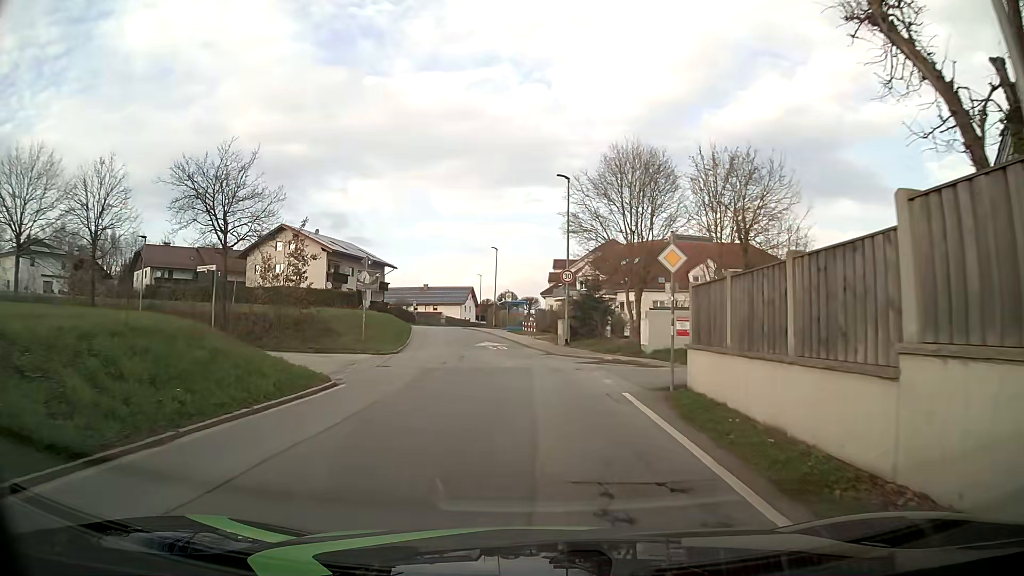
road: tertiary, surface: asphalt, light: Day
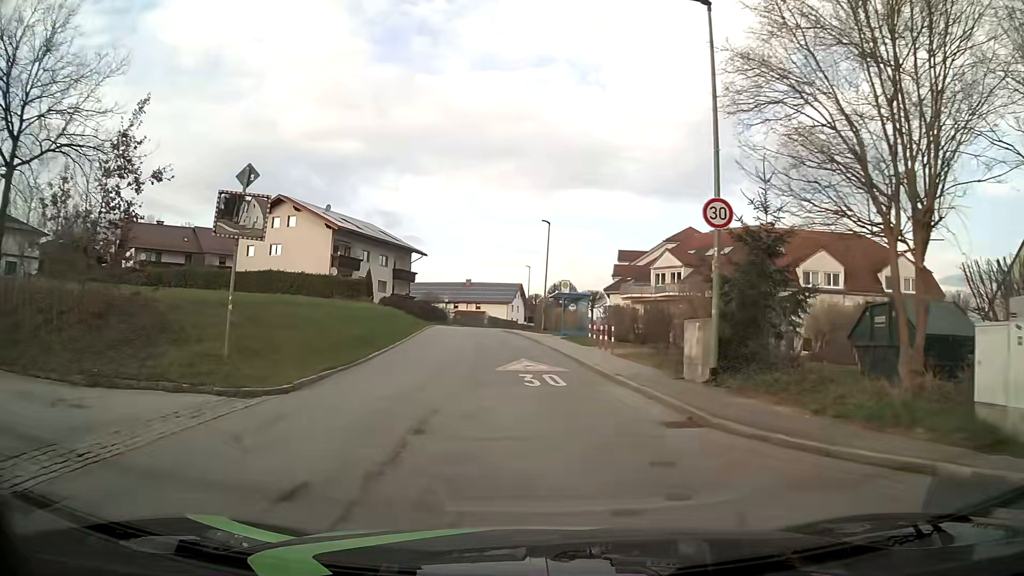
(-0.6, +18.5) m; -4°
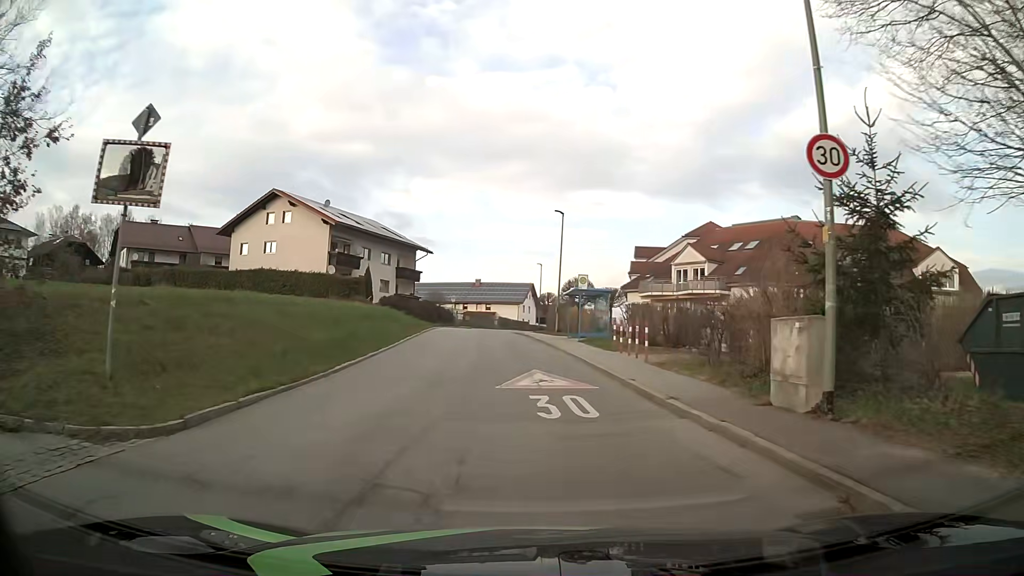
(0.0, +4.6) m; 0°
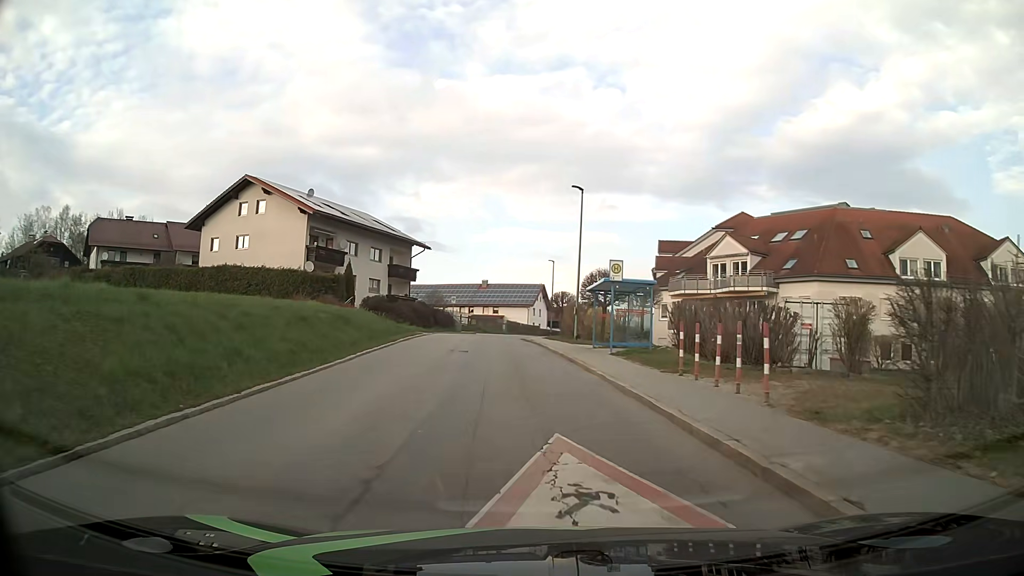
(-0.1, +9.0) m; 0°
(0, +10) (-1, +20) (-2, +30) (-2, +40) (-3, +50) (-3, +60) (-3, +70) (-2, +80) (-1, +90) (+1, +100) m
